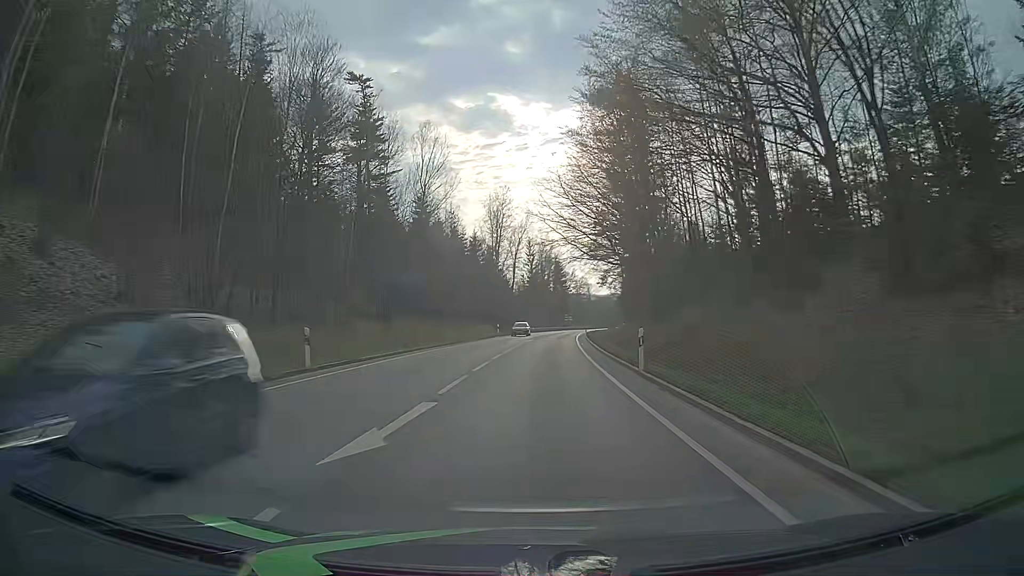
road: primary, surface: asphalt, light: Day
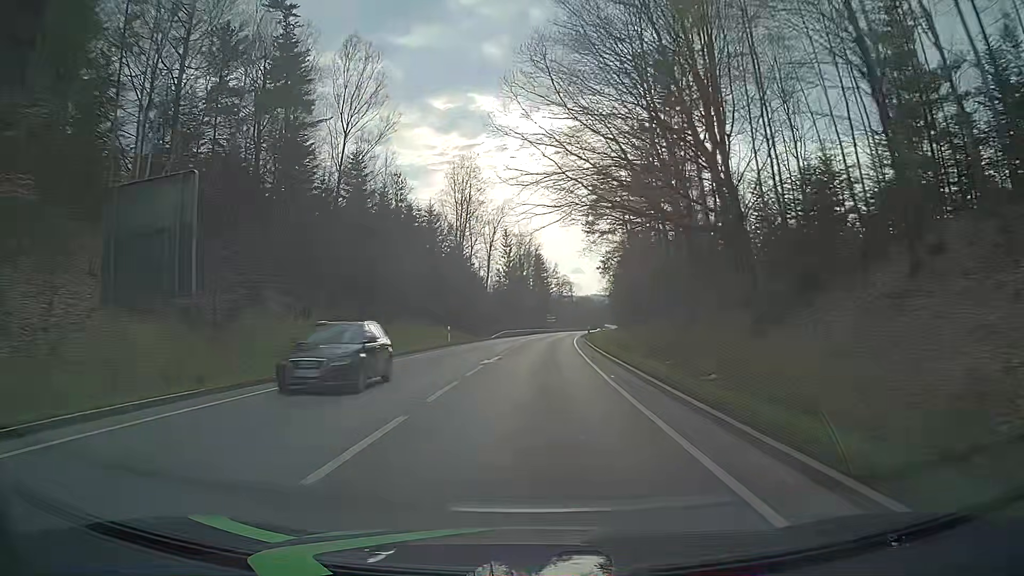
(+0.4, +25.1) m; +2°
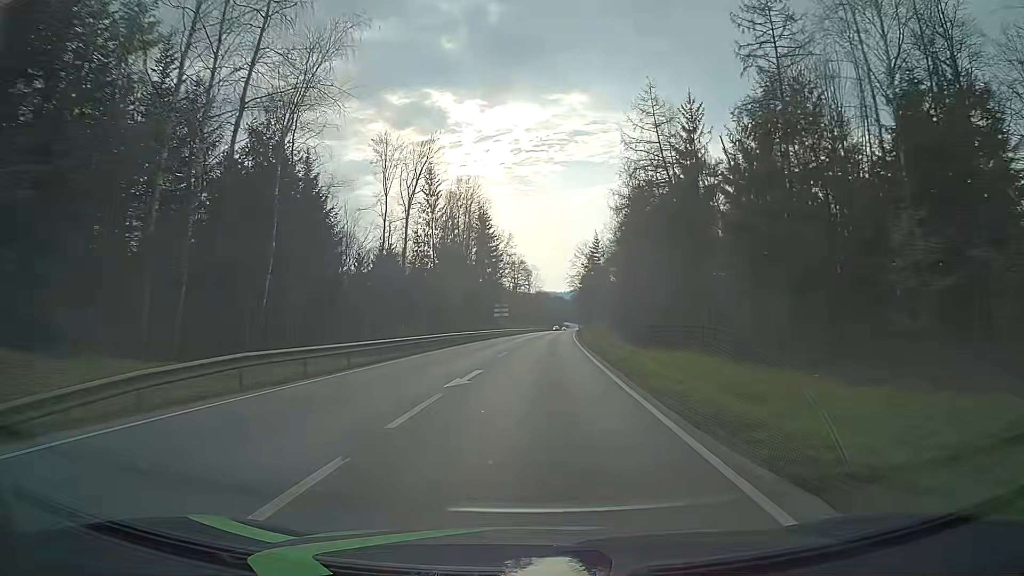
(+2.0, +62.8) m; +4°
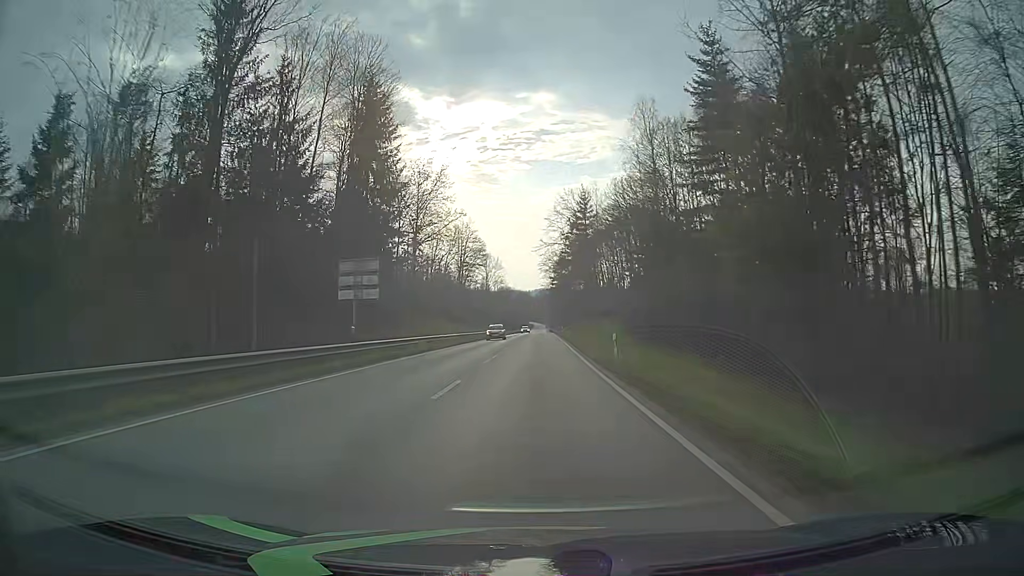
(+1.8, +62.8) m; +3°
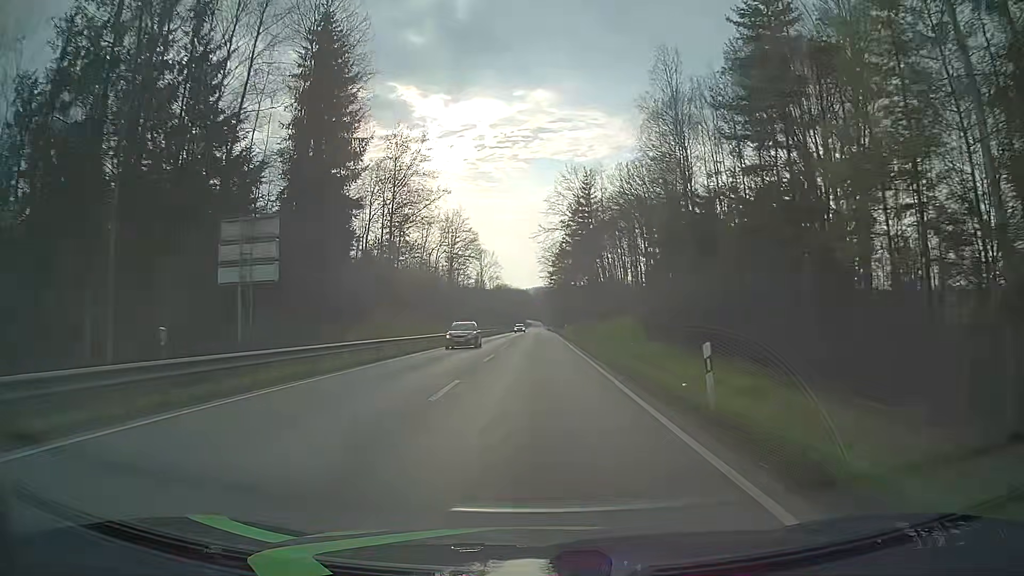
(0.0, +12.6) m; 0°
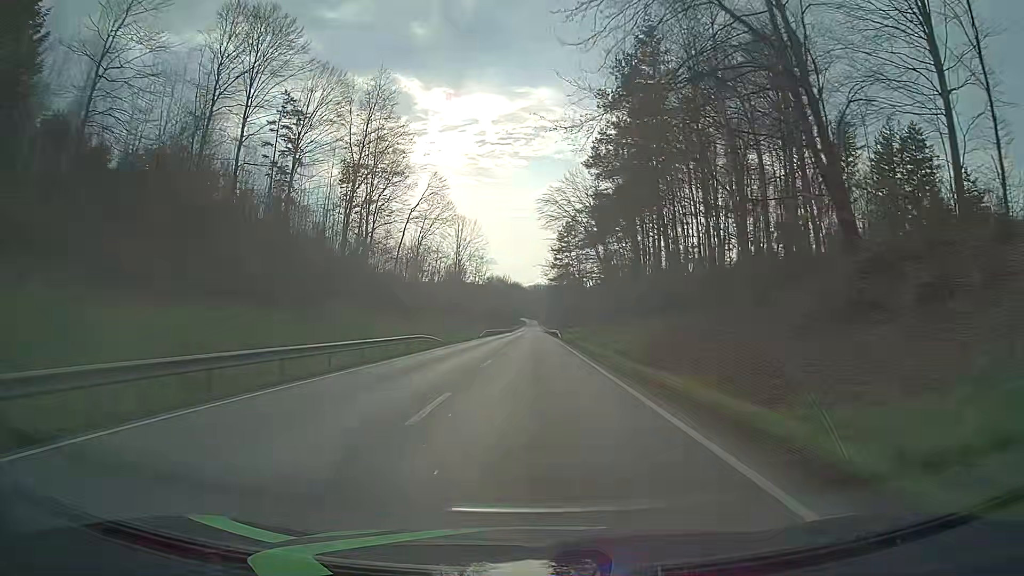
(+0.5, +62.8) m; 0°
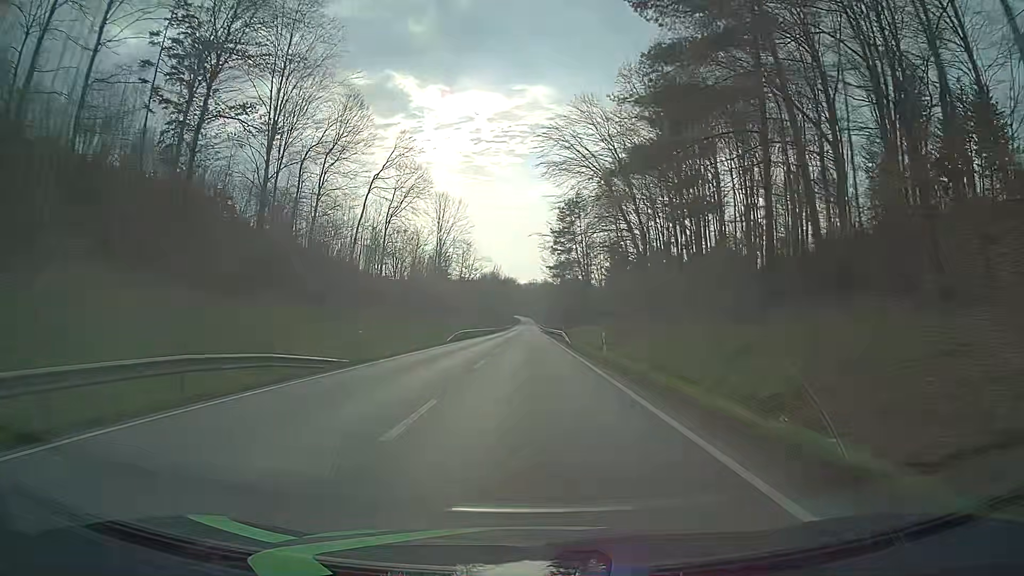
(+0.1, +25.1) m; 0°
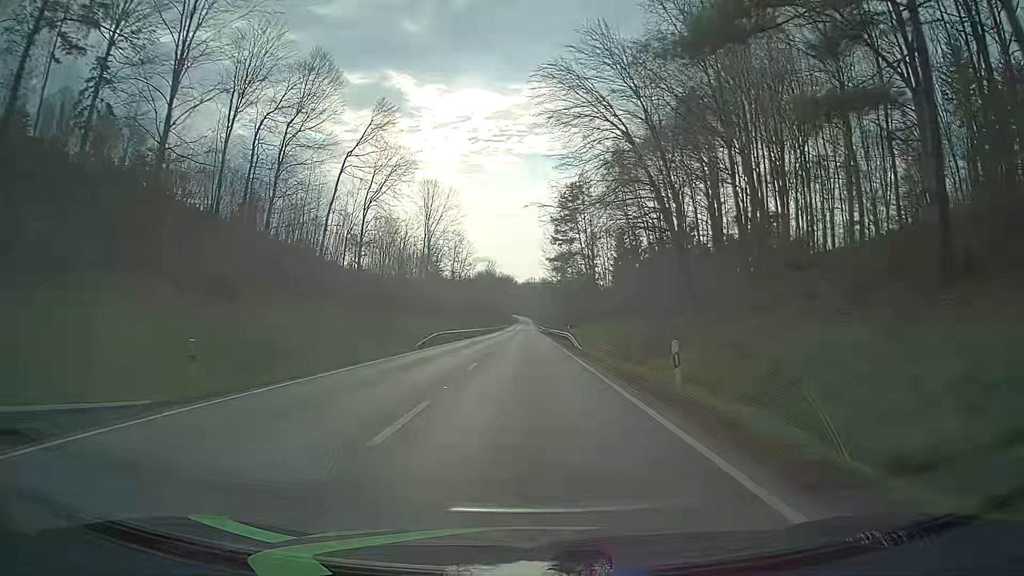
(+0.1, +12.6) m; 0°
(0, +10) (0, +20) (0, +30) (0, +40) (0, +50) (-1, +60) (-1, +70) (-1, +80) (-1, +90) (-1, +100) m
